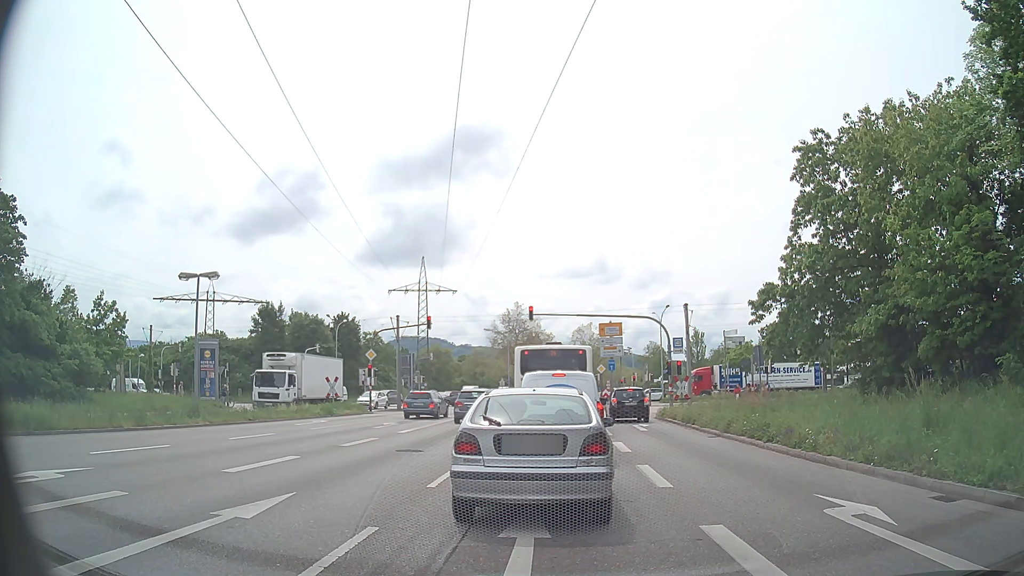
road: primary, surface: asphalt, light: Day
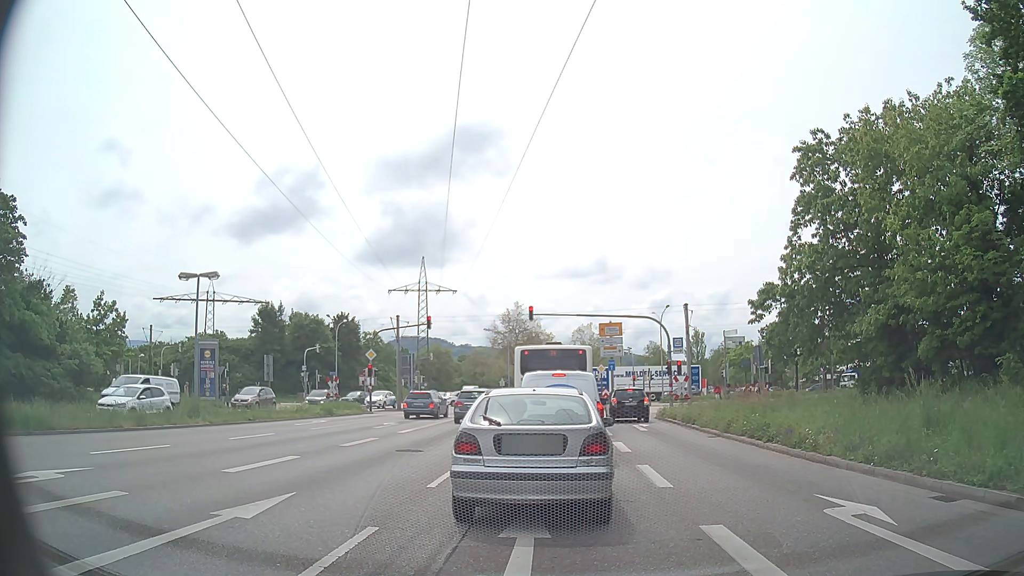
(0.0, 0.0) m; 0°
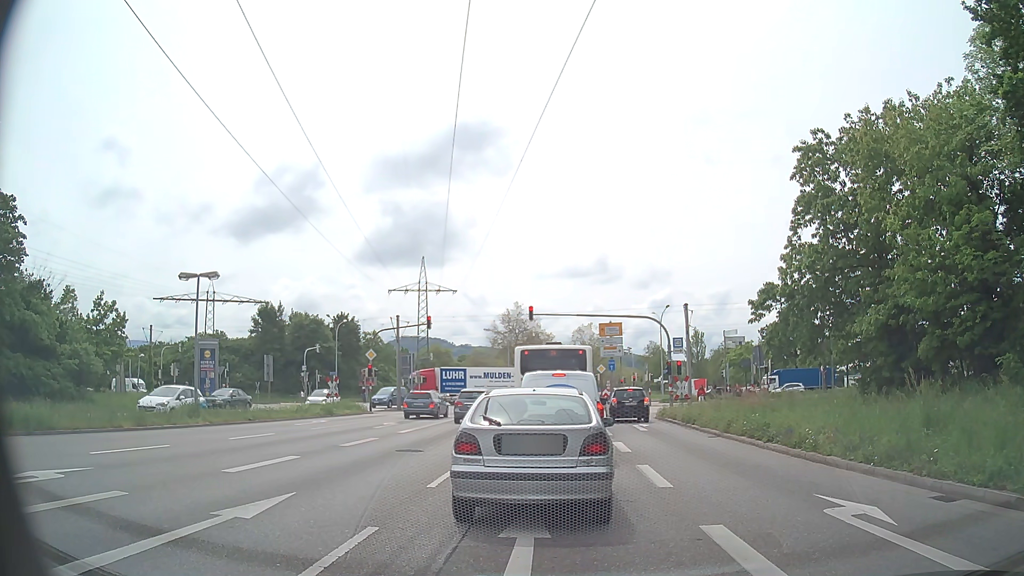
(0.0, 0.0) m; 0°
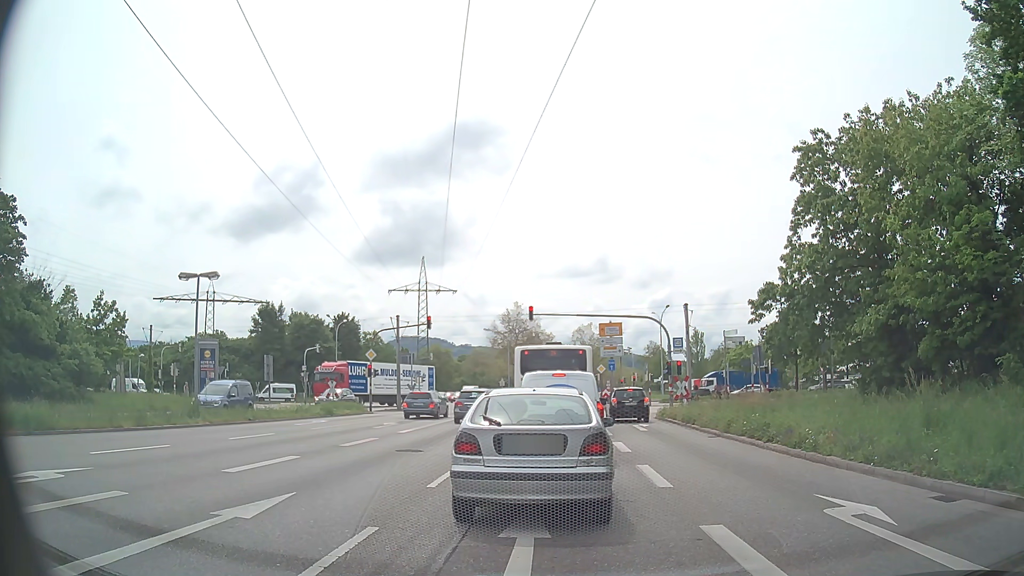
(0.0, 0.0) m; 0°
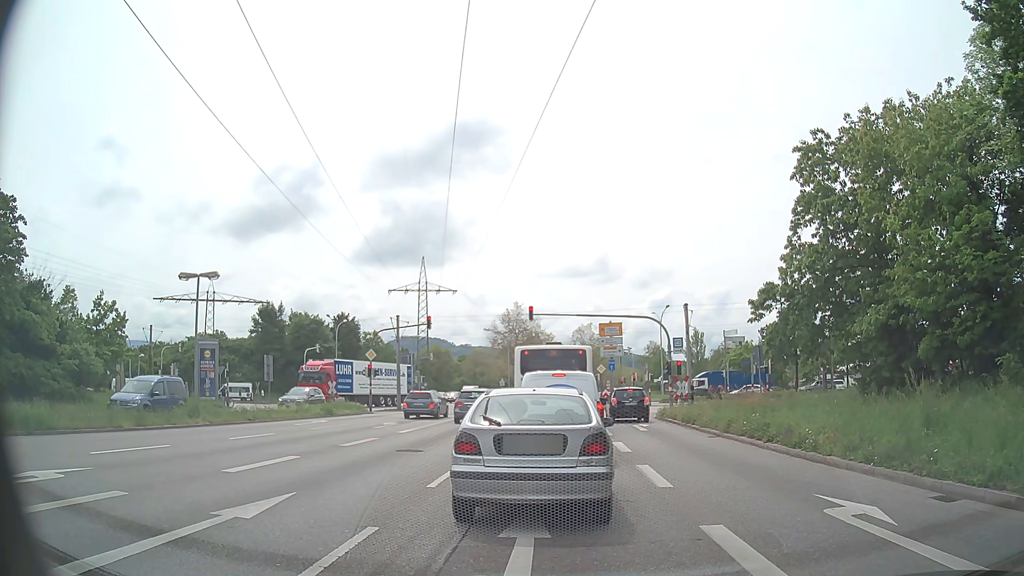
(0.0, 0.0) m; 0°
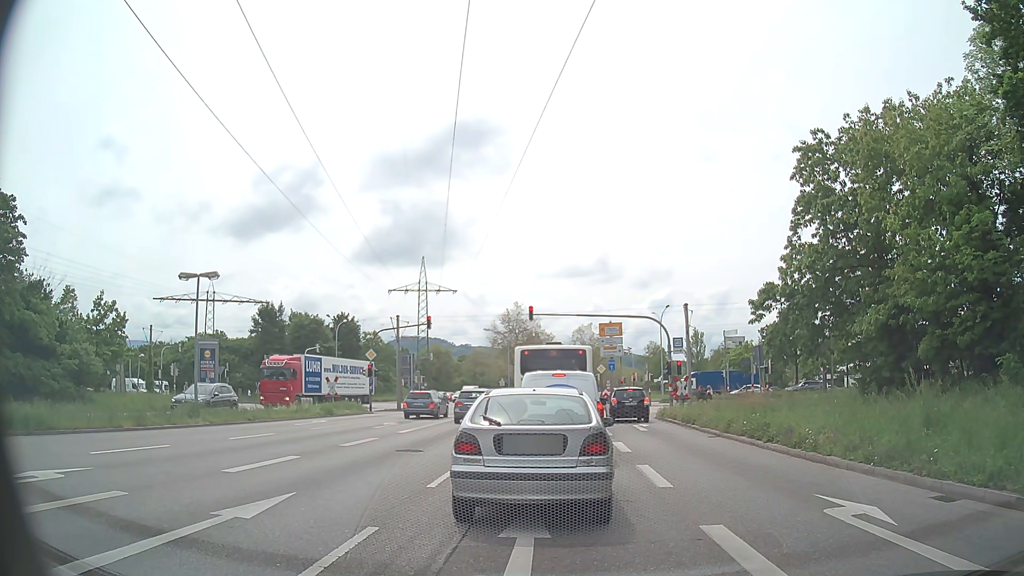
(0.0, 0.0) m; 0°
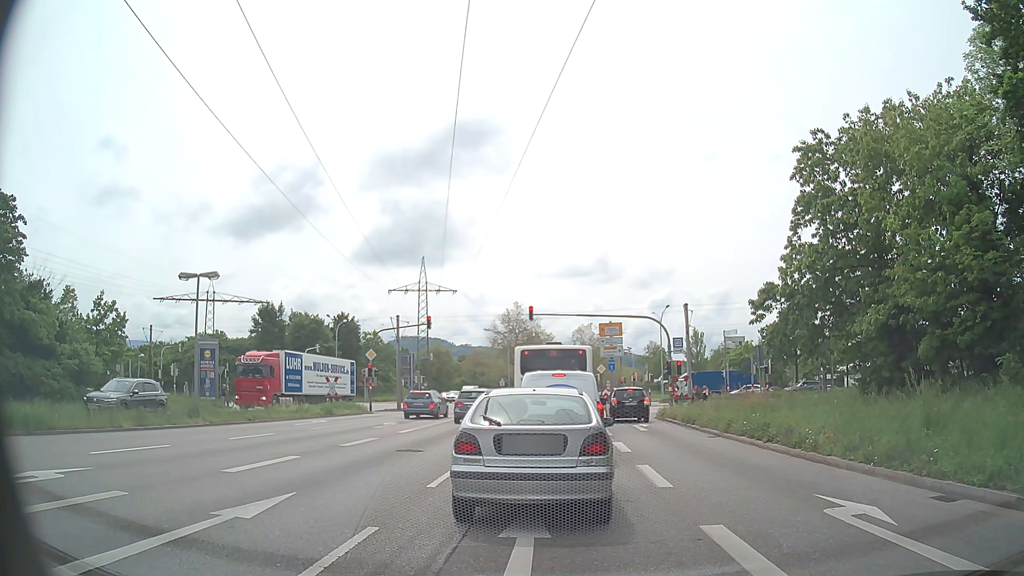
(0.0, 0.0) m; 0°
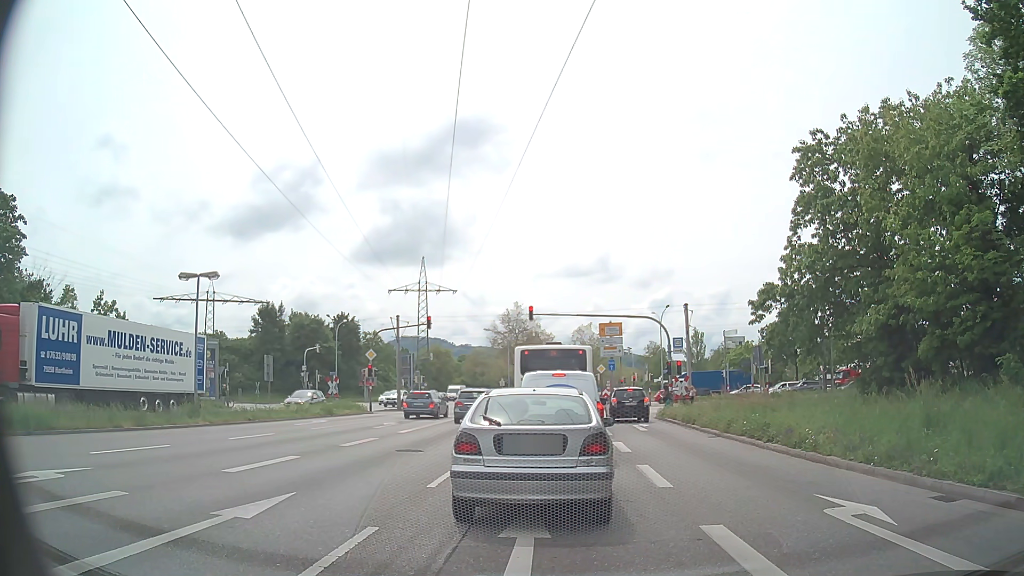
(0.0, 0.0) m; 0°
